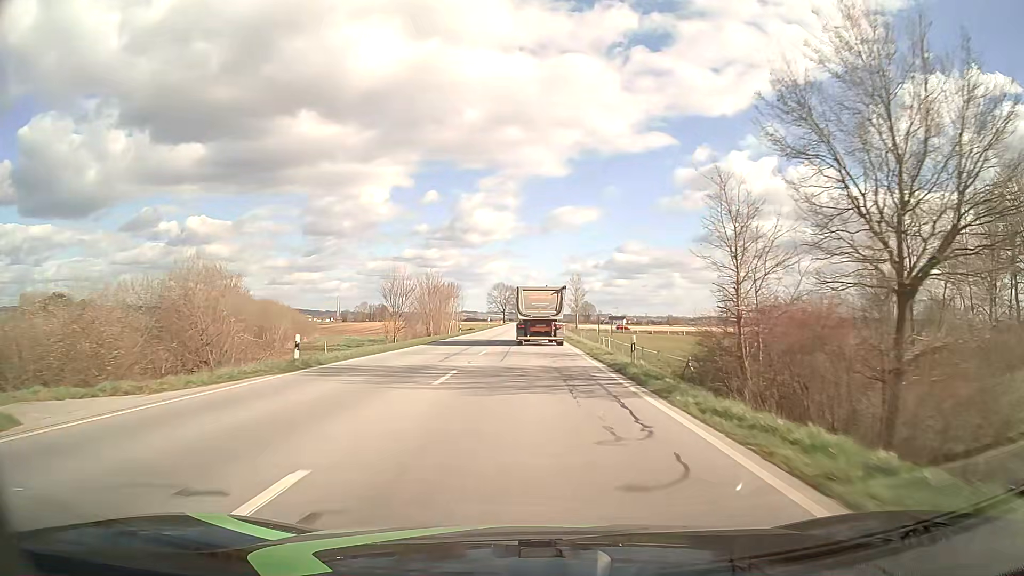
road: primary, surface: asphalt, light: Day
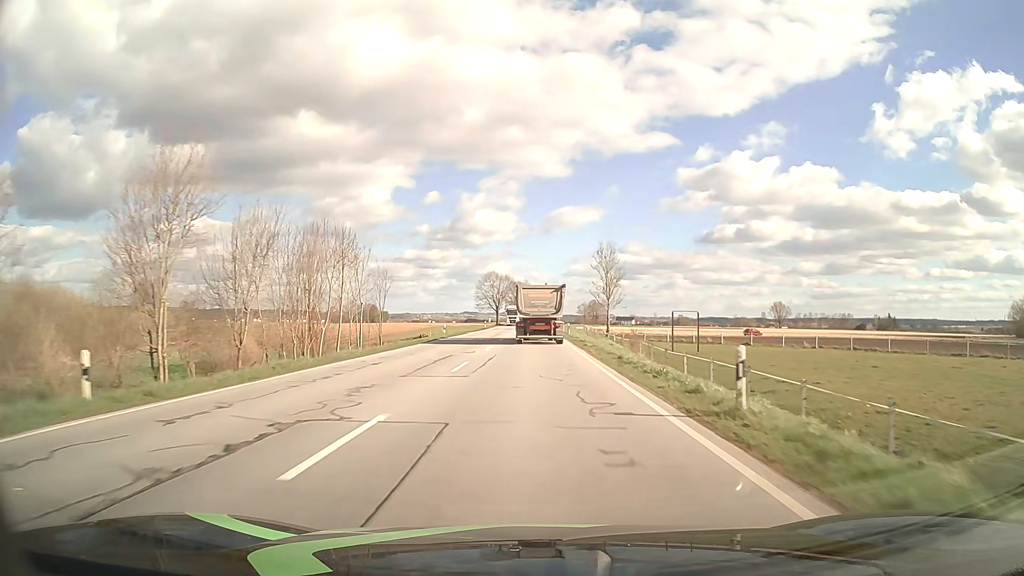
(0.0, +57.7) m; 0°
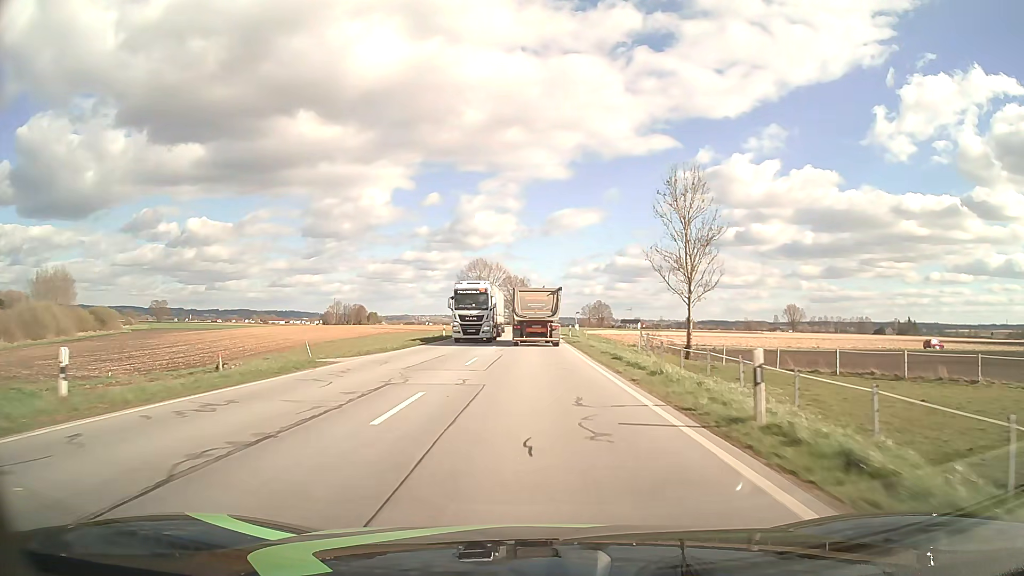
(-0.1, +45.8) m; 0°
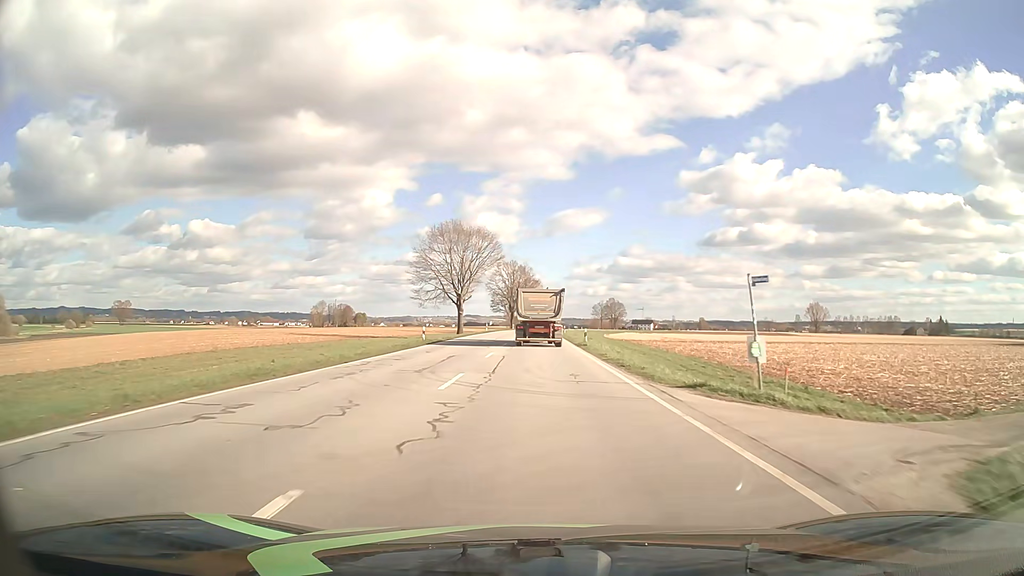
(-0.2, +57.0) m; 0°
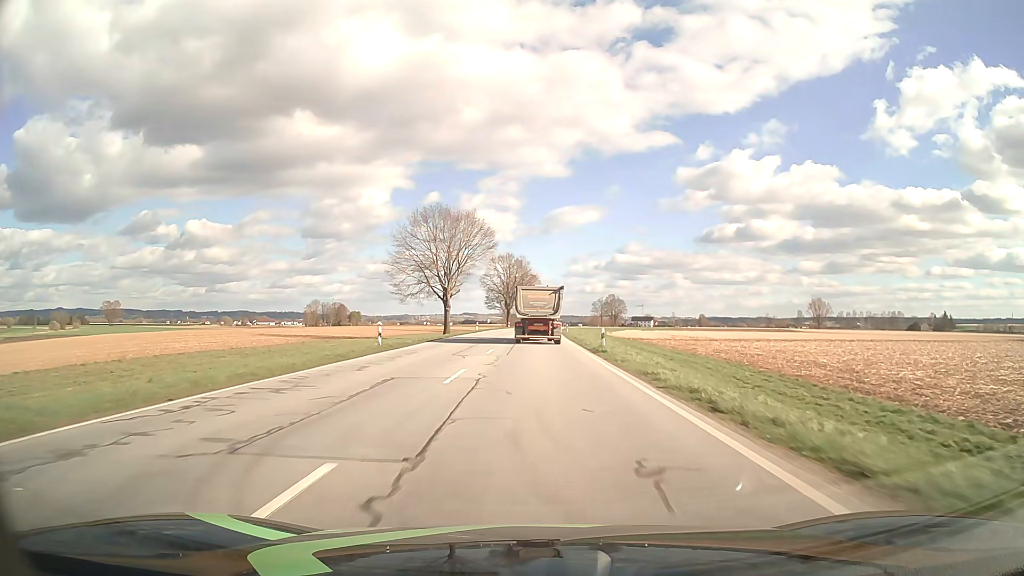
(0.0, +11.4) m; 0°
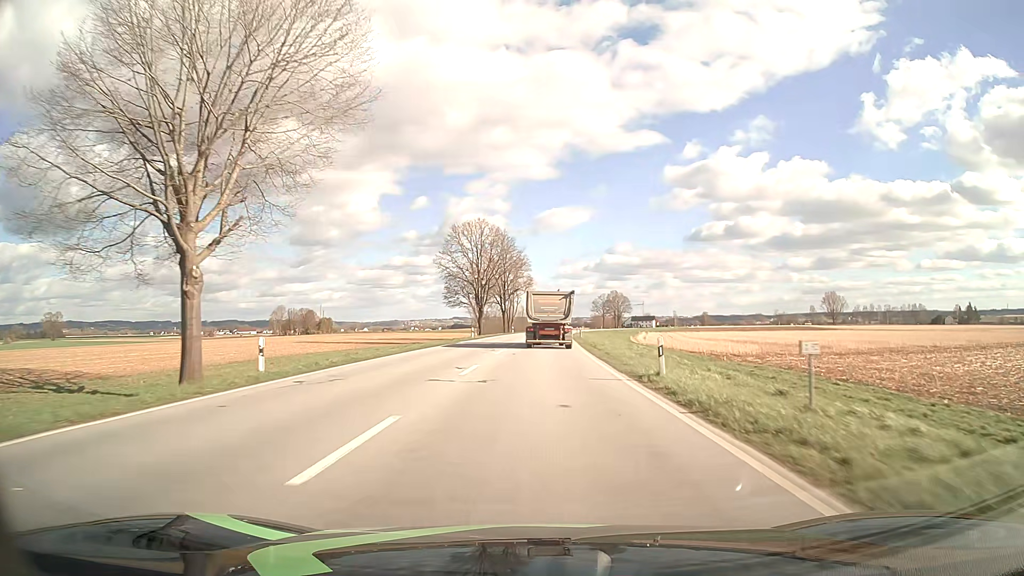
(+0.4, +57.7) m; +1°
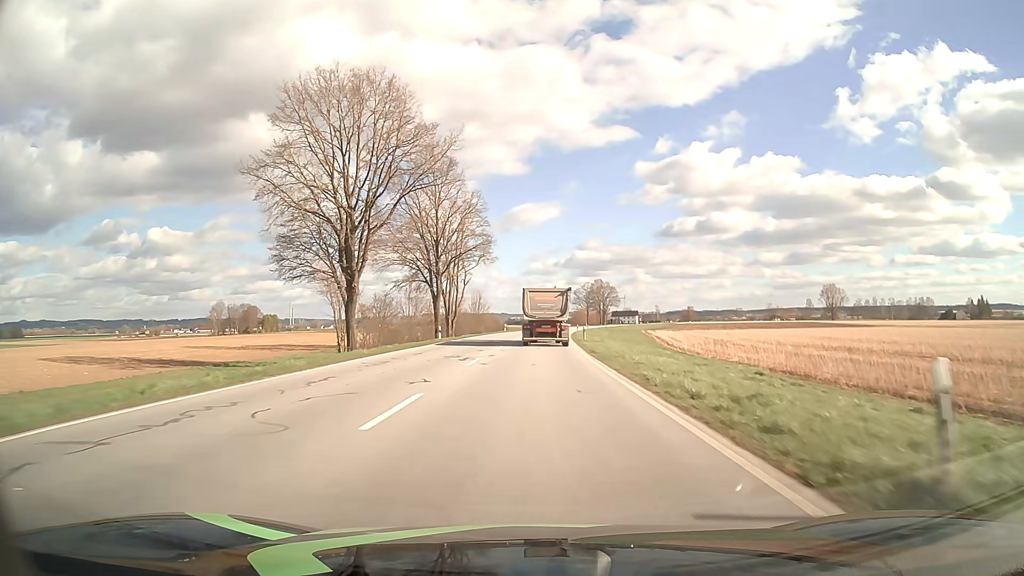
(+1.2, +58.3) m; +2°
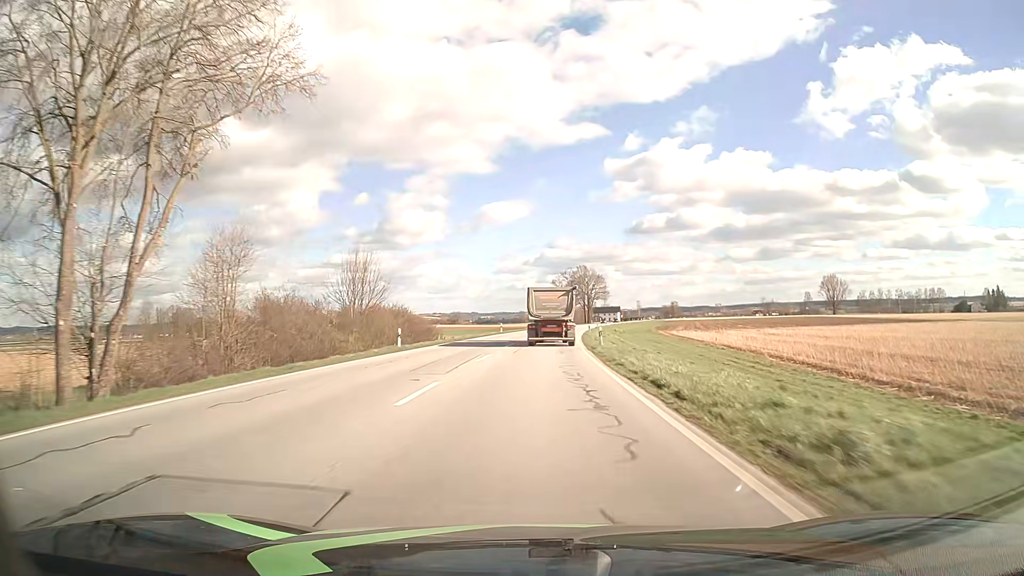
(+1.2, +58.6) m; +2°
(0, +10) (0, +20) (0, +30) (+1, +40) (+1, +50) (+2, +60) (+3, +70) (+4, +80) (+5, +90) (+6, +100) m
